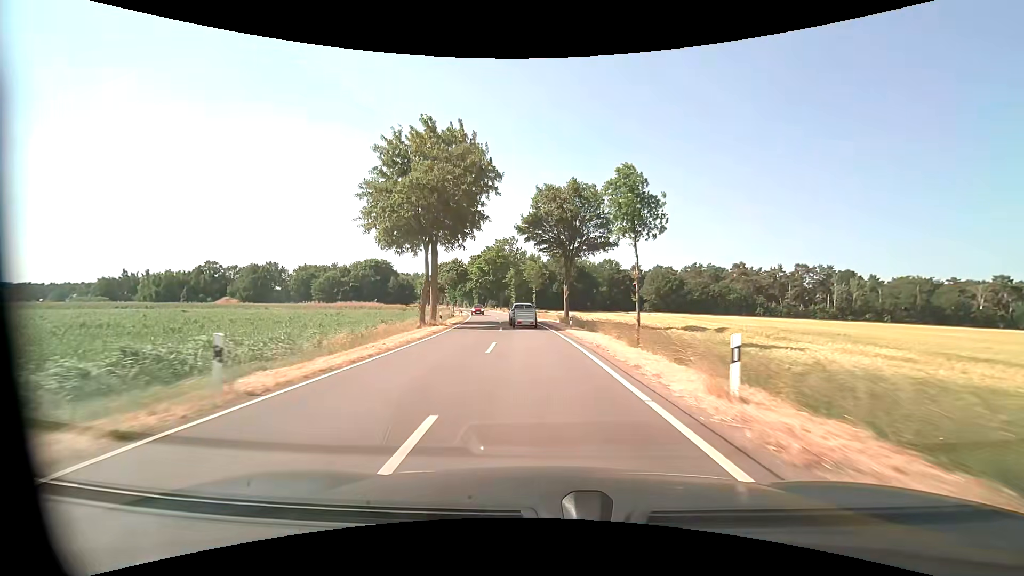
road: tertiary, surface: asphalt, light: Day
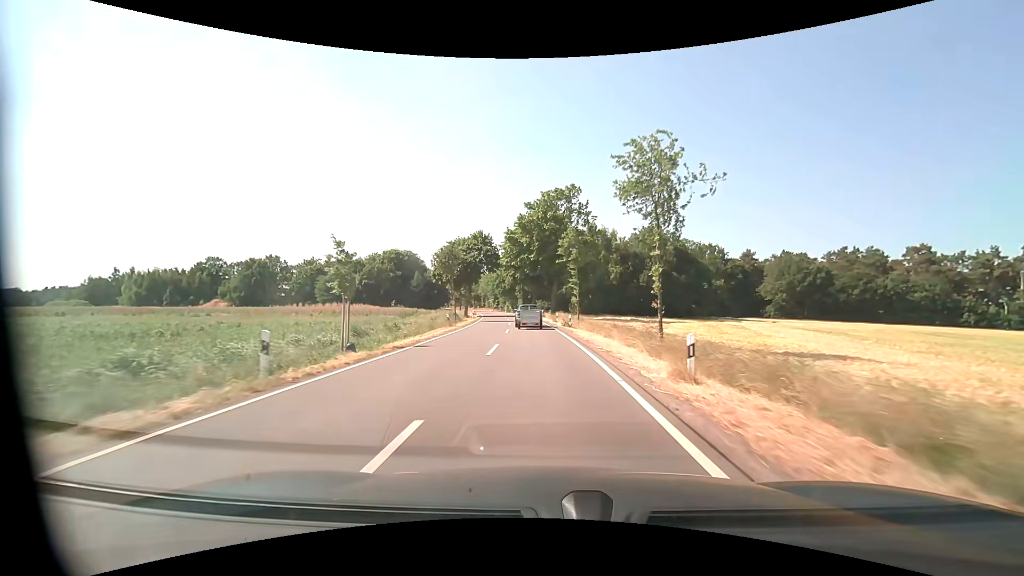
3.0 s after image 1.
(-3.2, +48.4) m; -8°
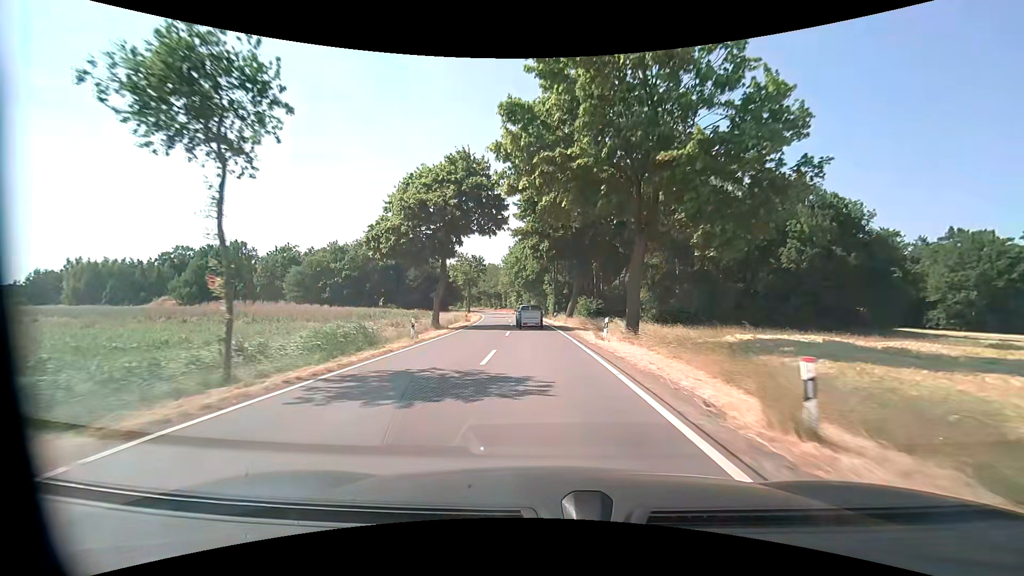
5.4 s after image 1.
(-1.0, +38.5) m; -3°
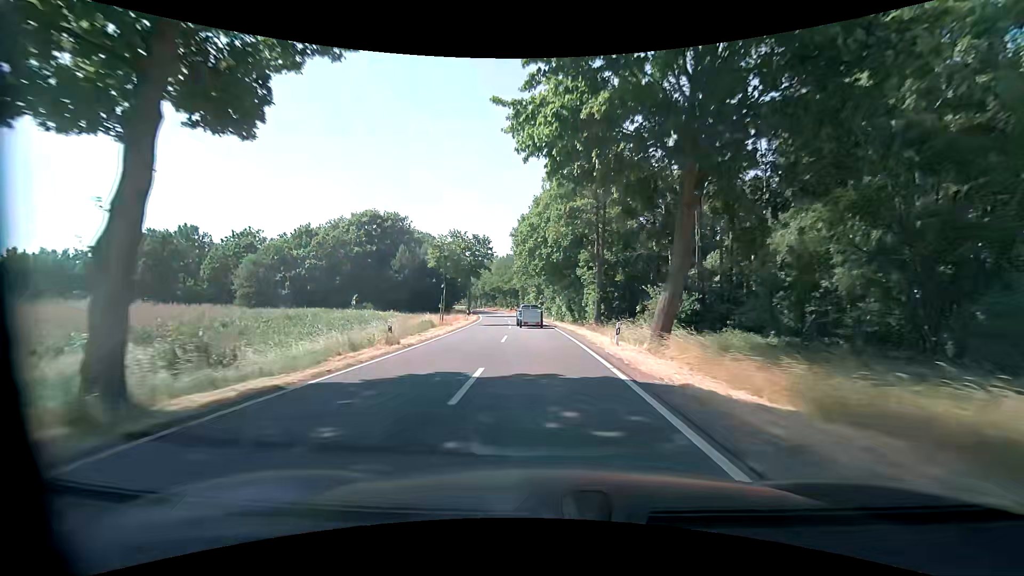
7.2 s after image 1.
(-0.7, +28.8) m; -3°
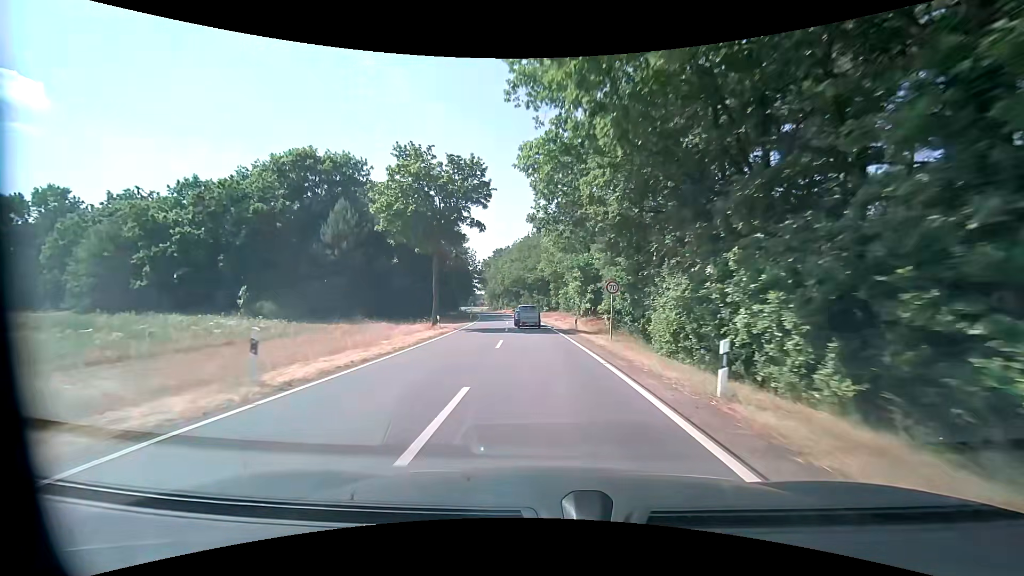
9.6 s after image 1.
(-1.2, +38.7) m; -4°
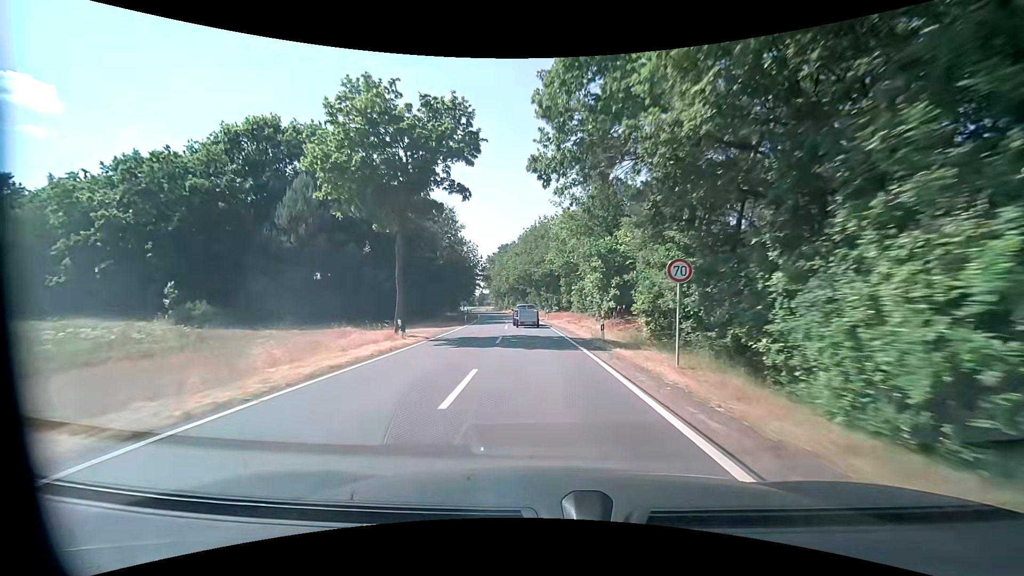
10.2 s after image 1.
(-0.1, +9.8) m; -1°
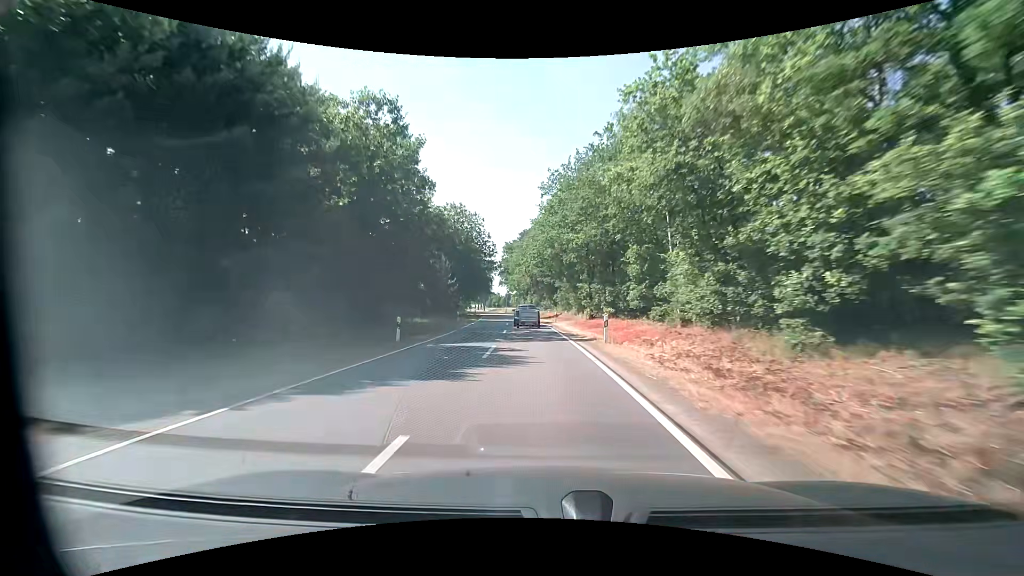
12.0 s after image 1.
(-1.0, +29.6) m; -4°
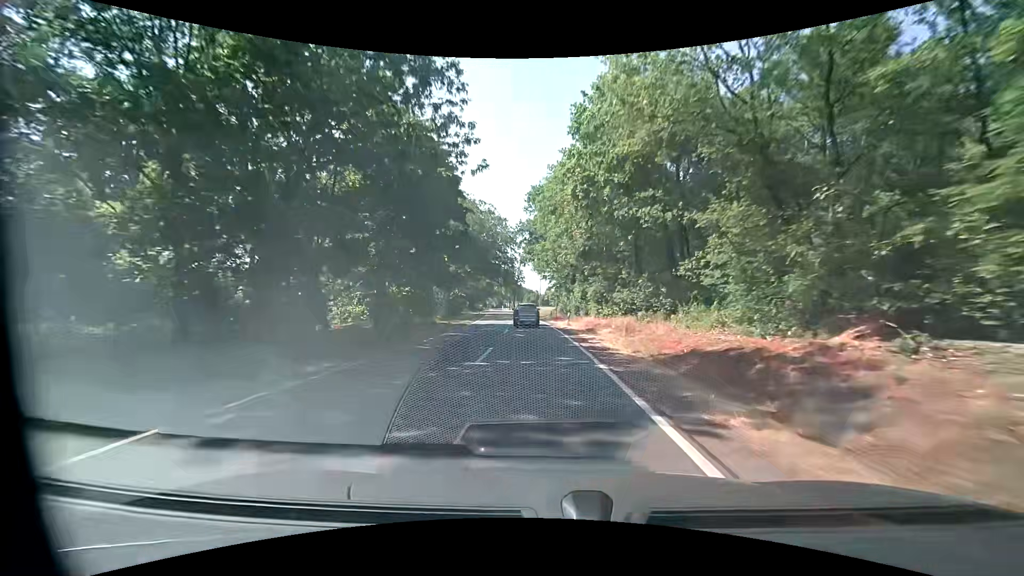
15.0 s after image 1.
(-2.1, +49.5) m; -5°
